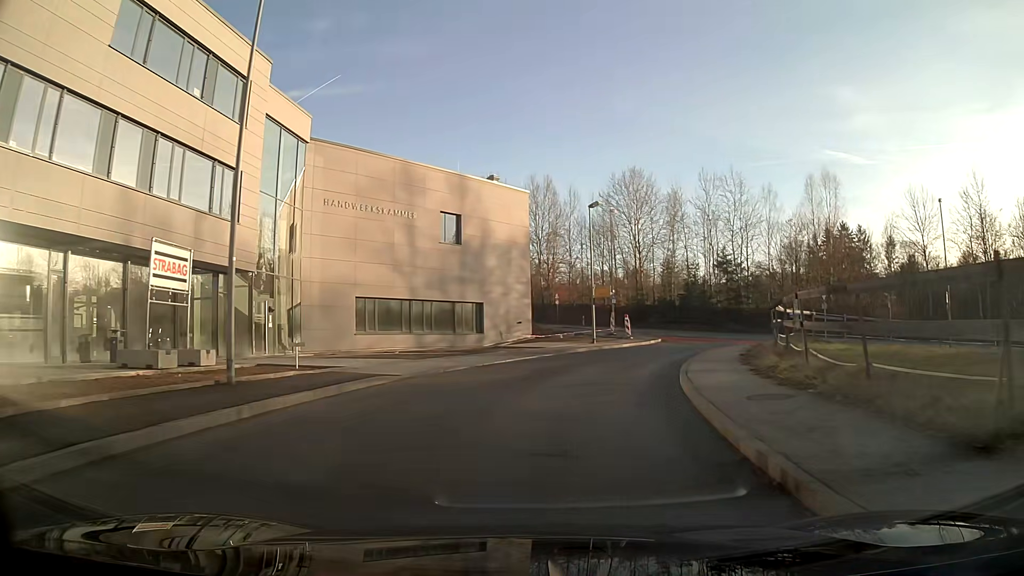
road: residential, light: Day
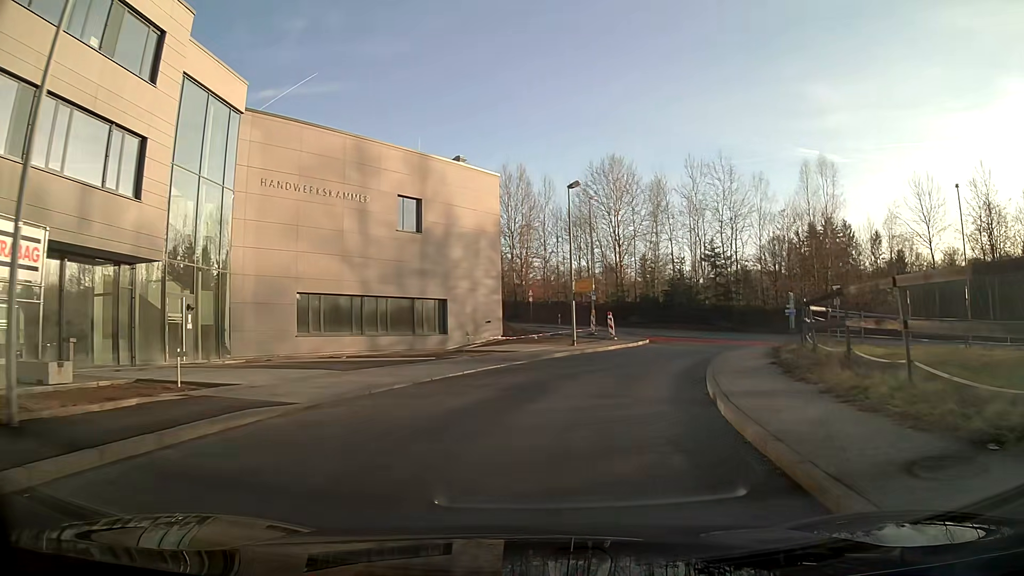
(+0.1, +5.3) m; +2°
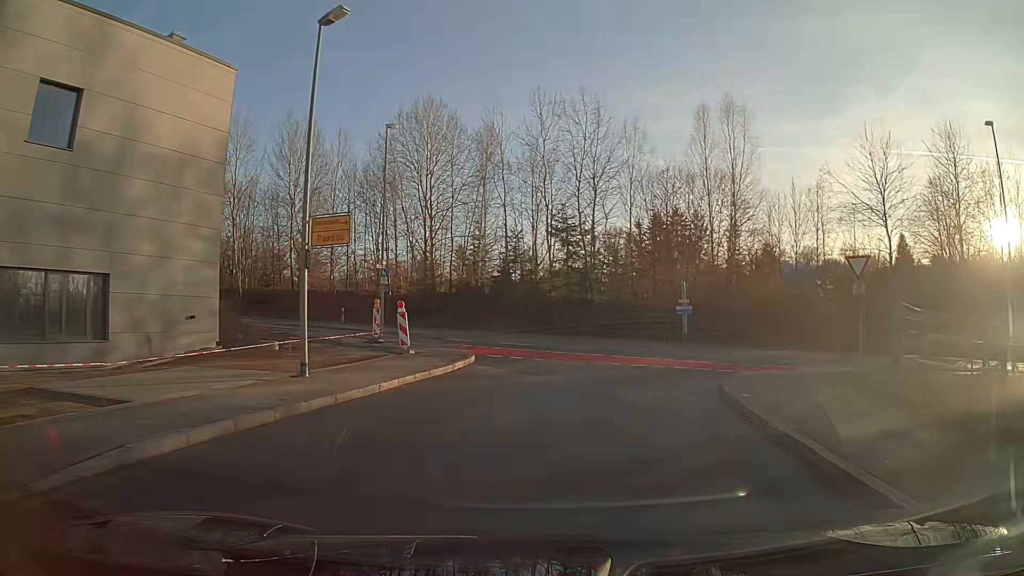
(+2.4, +18.8) m; +16°
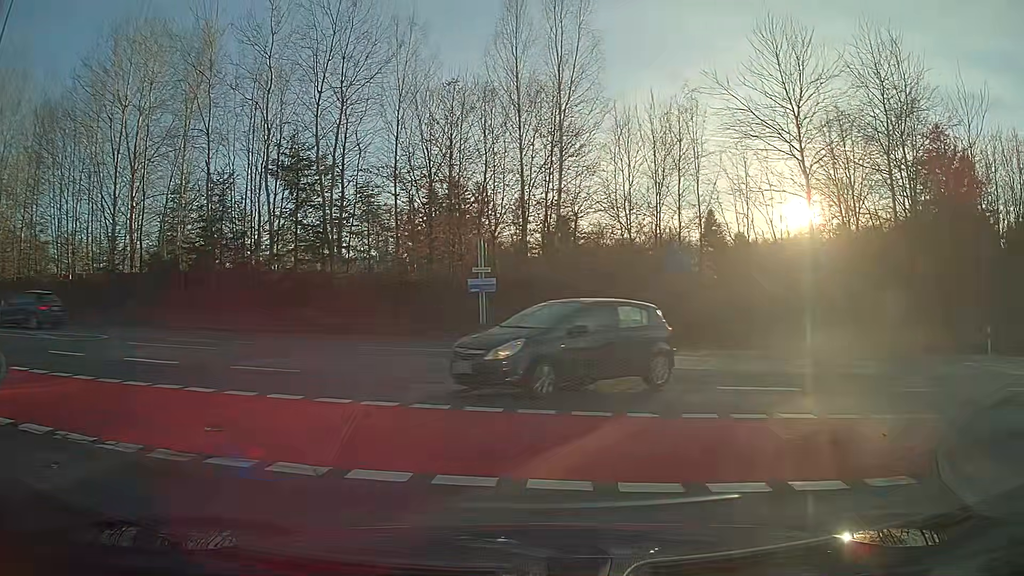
(+2.2, +15.5) m; +20°
